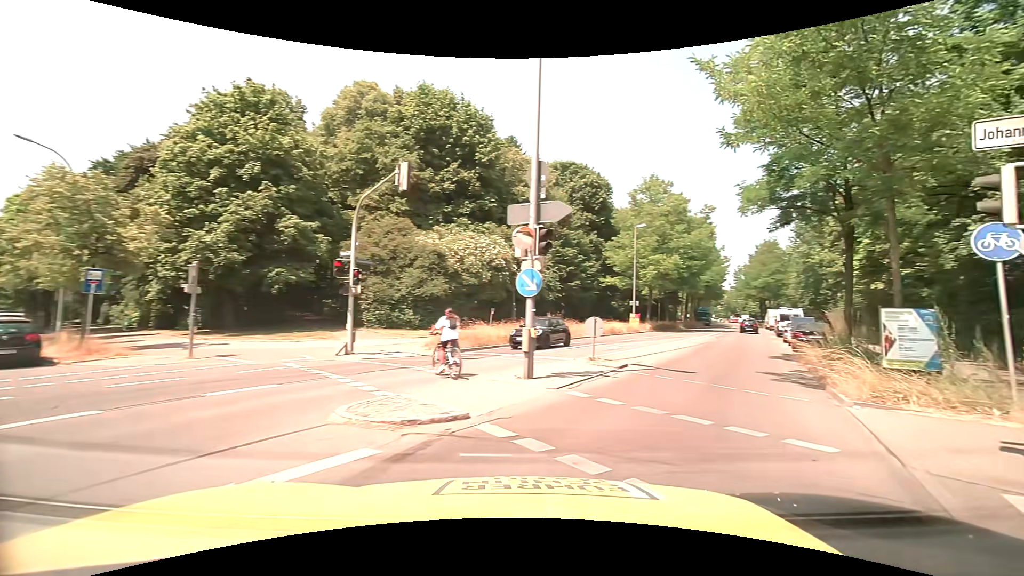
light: Day
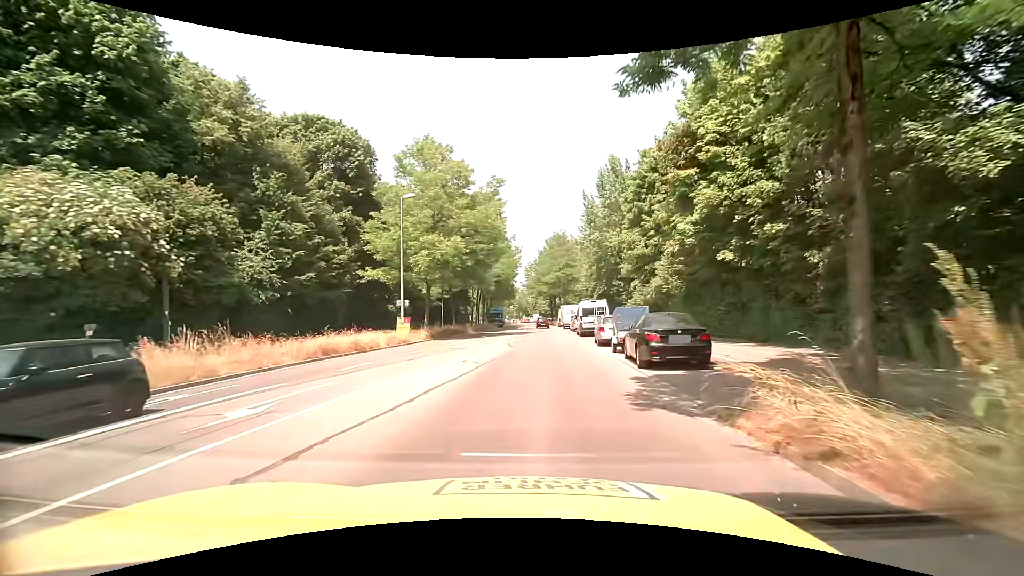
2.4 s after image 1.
(+4.4, +14.7) m; +21°
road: secondary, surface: asphalt
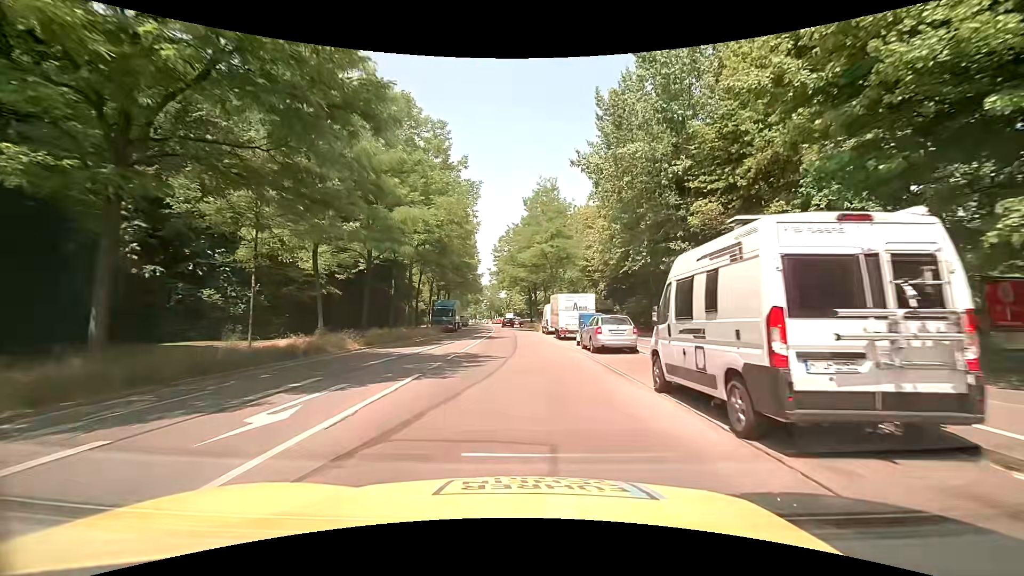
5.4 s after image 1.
(+1.0, +30.3) m; +3°
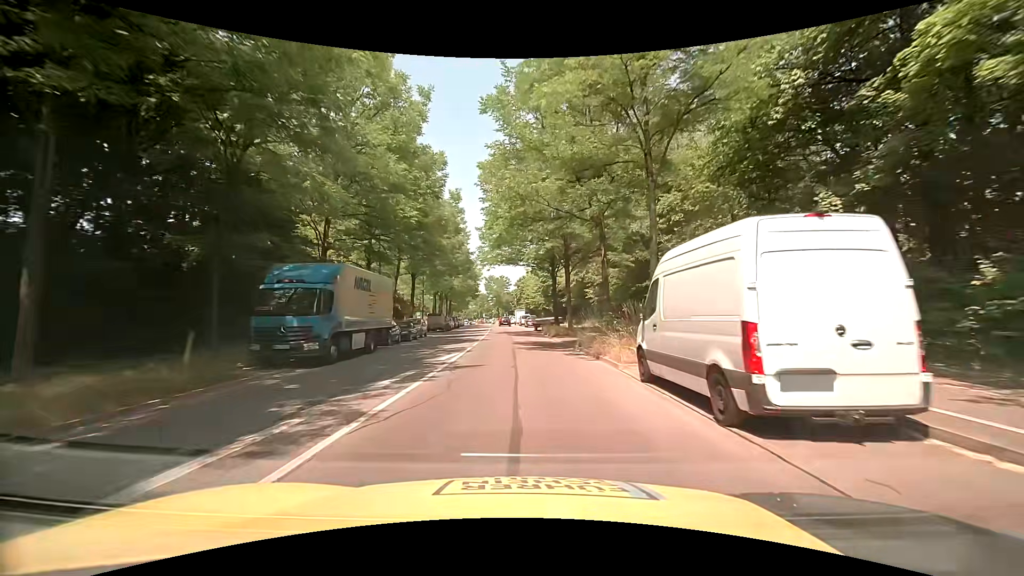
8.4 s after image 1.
(-0.4, +35.6) m; -2°
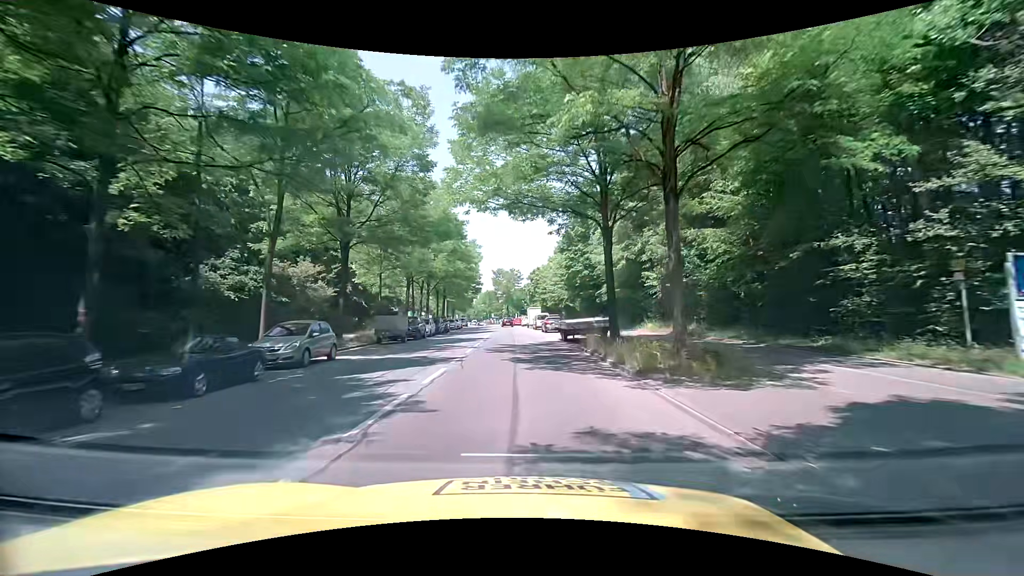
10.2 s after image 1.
(0.0, +22.1) m; 0°
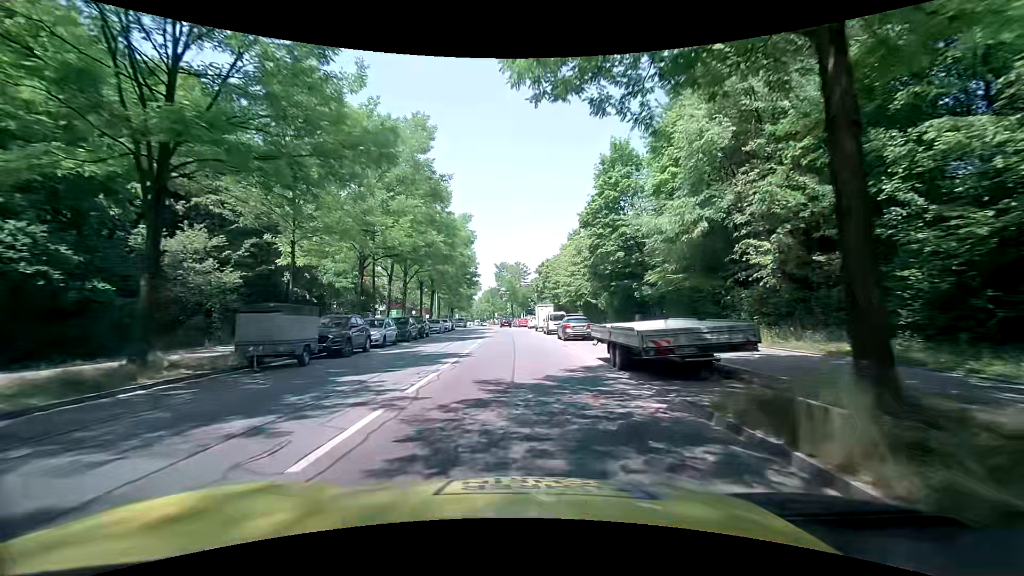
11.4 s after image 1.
(-0.2, +14.9) m; -1°
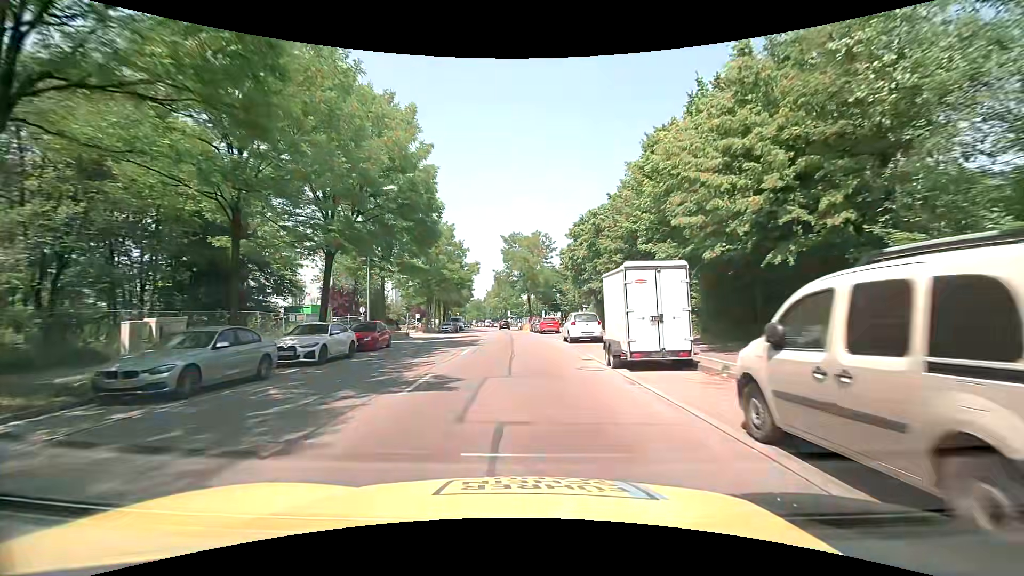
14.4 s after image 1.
(-0.5, +37.4) m; -2°
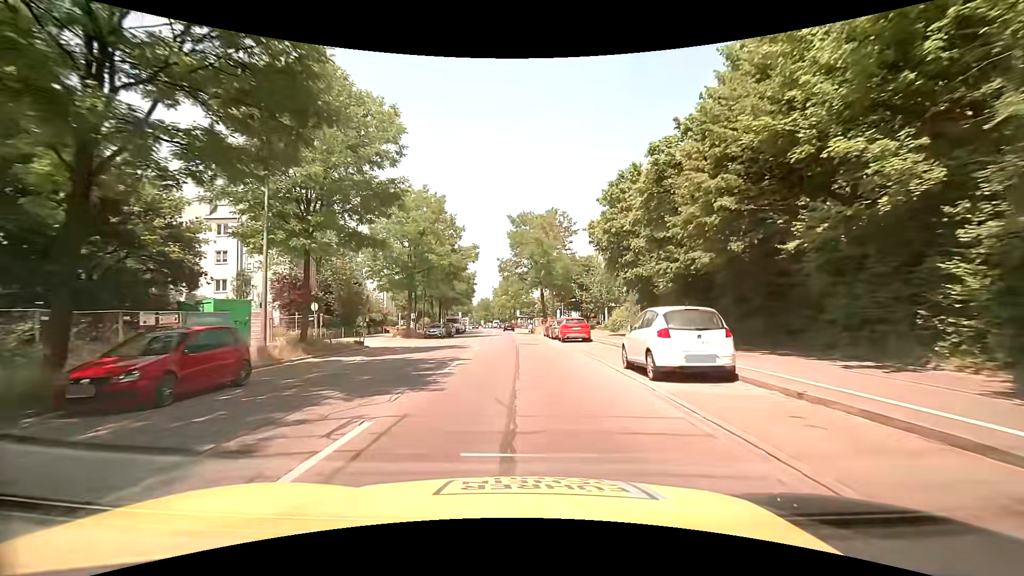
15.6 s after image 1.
(0.0, +14.9) m; -1°
(0, +10) (0, +20) (0, +30) (-1, +40) (-1, +50) (-1, +60) (-2, +70) (-3, +80) (-3, +90) (-4, +100) m
